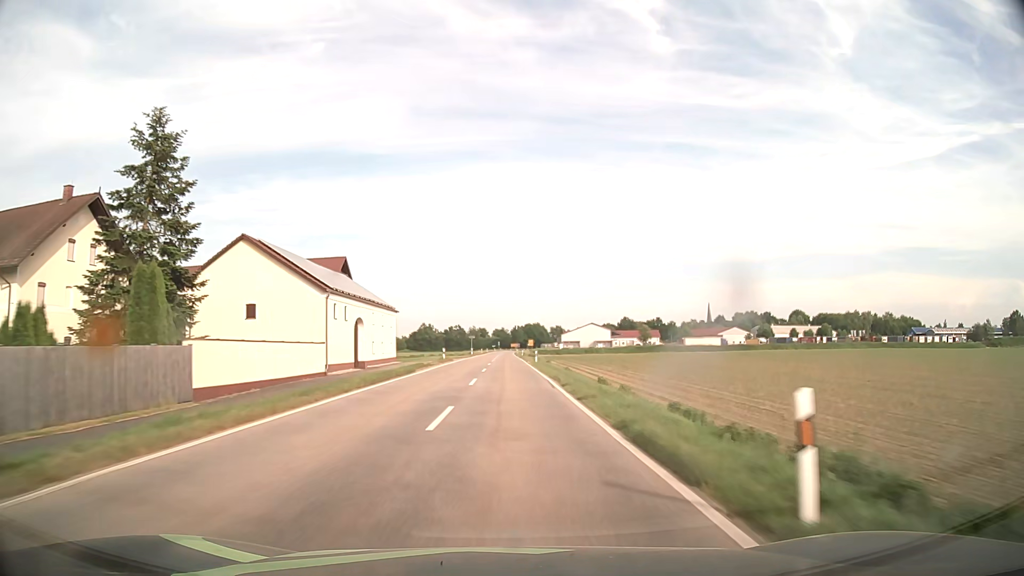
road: tertiary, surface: asphalt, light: Day
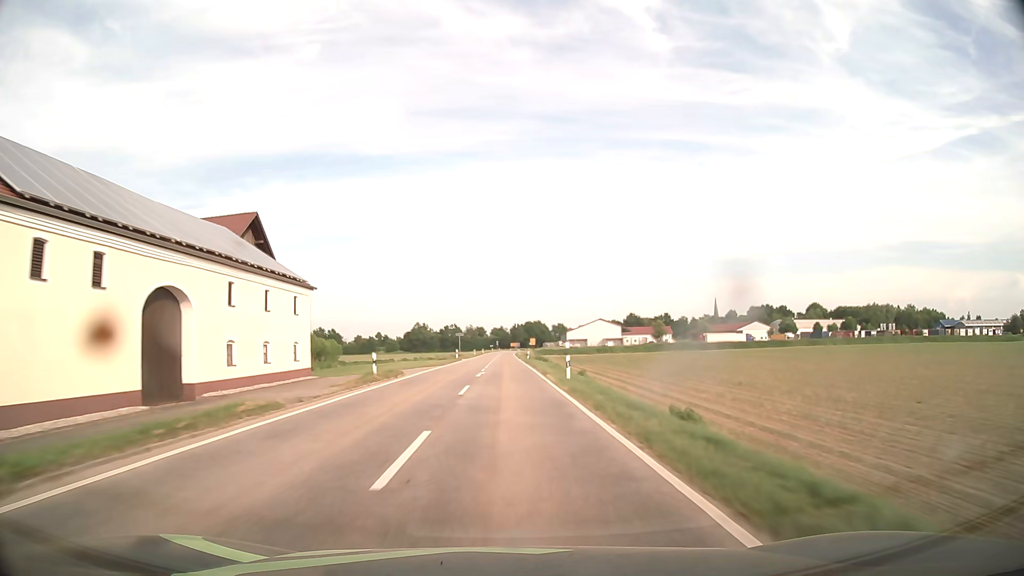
(+0.1, +28.3) m; 0°
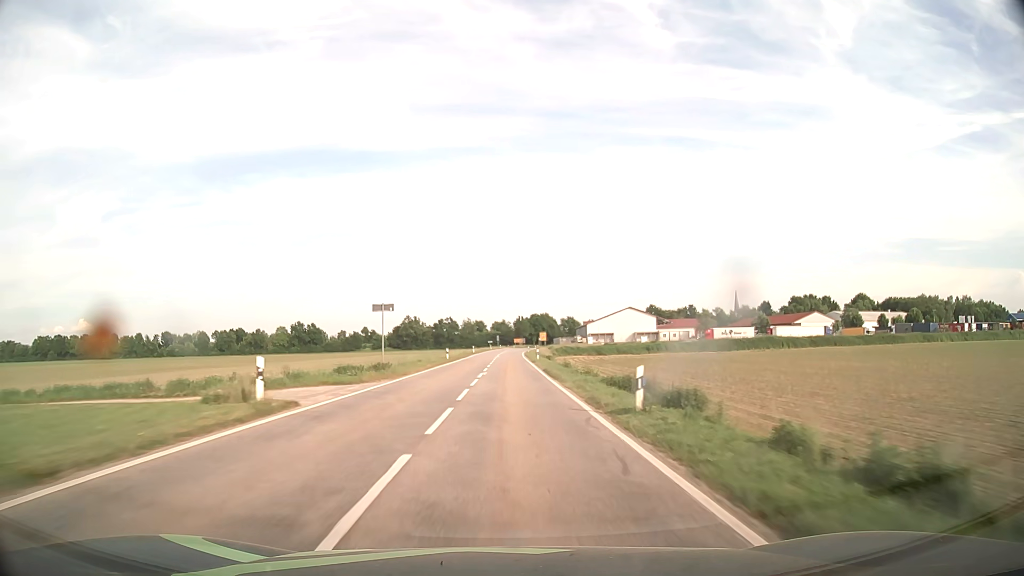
(-0.1, +56.8) m; 0°
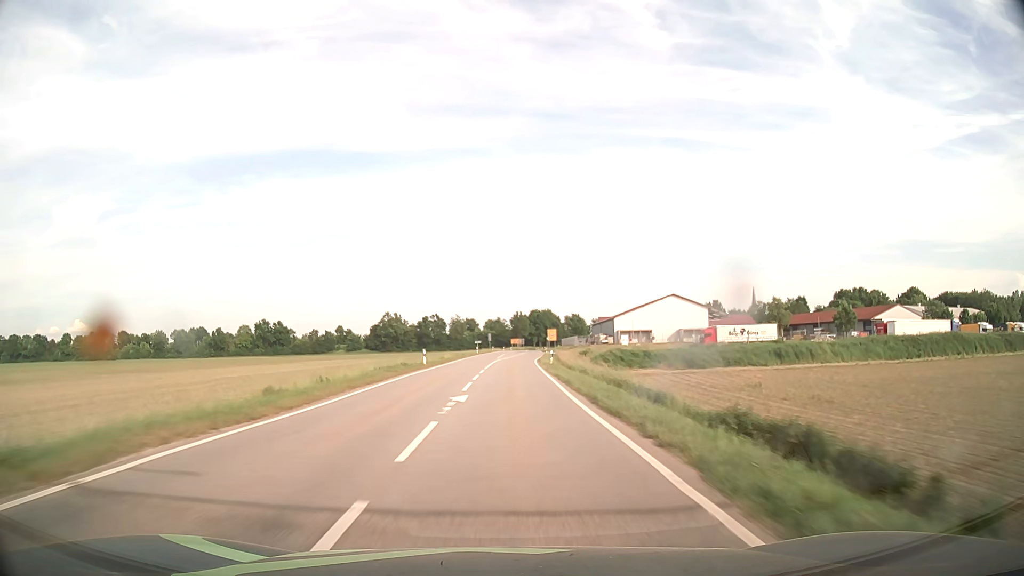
(-0.1, +56.9) m; 0°
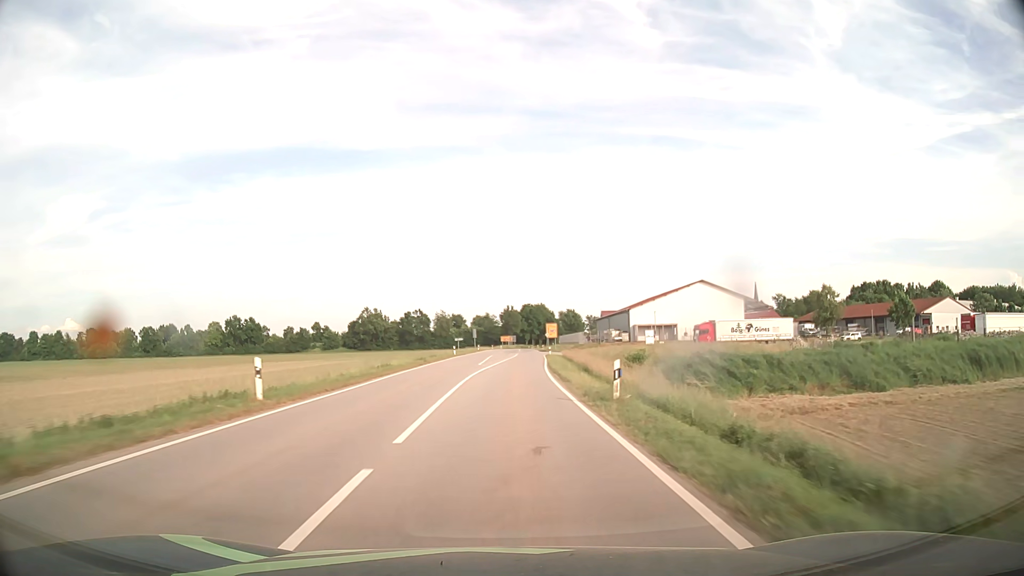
(+0.2, +28.4) m; +1°
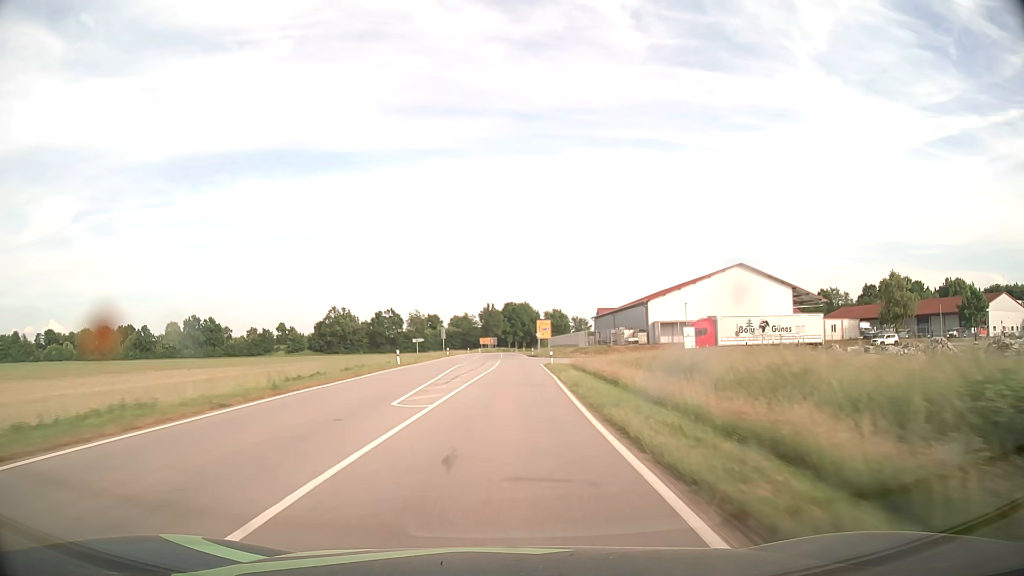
(+0.4, +28.4) m; +2°
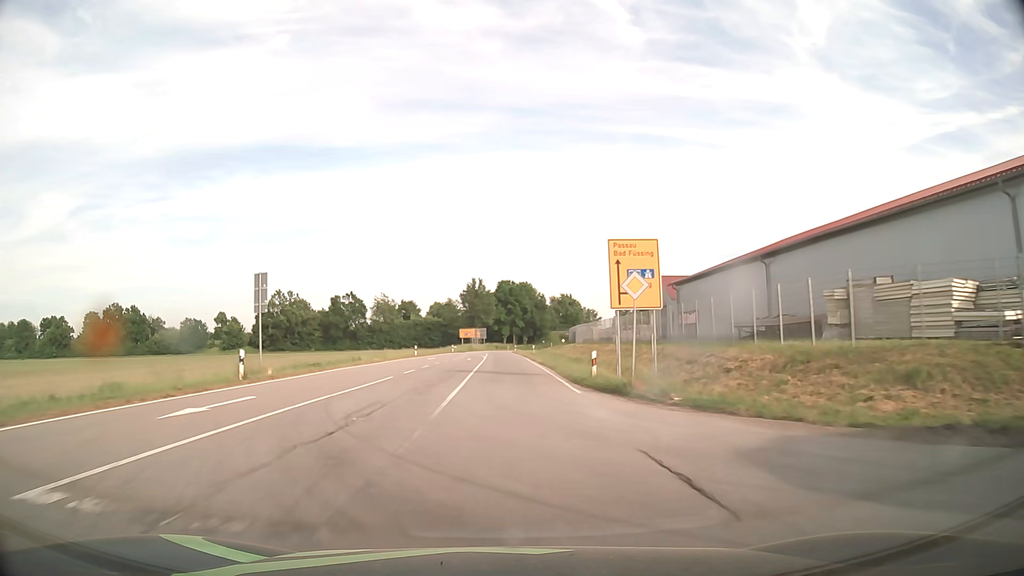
(+0.6, +68.4) m; 0°
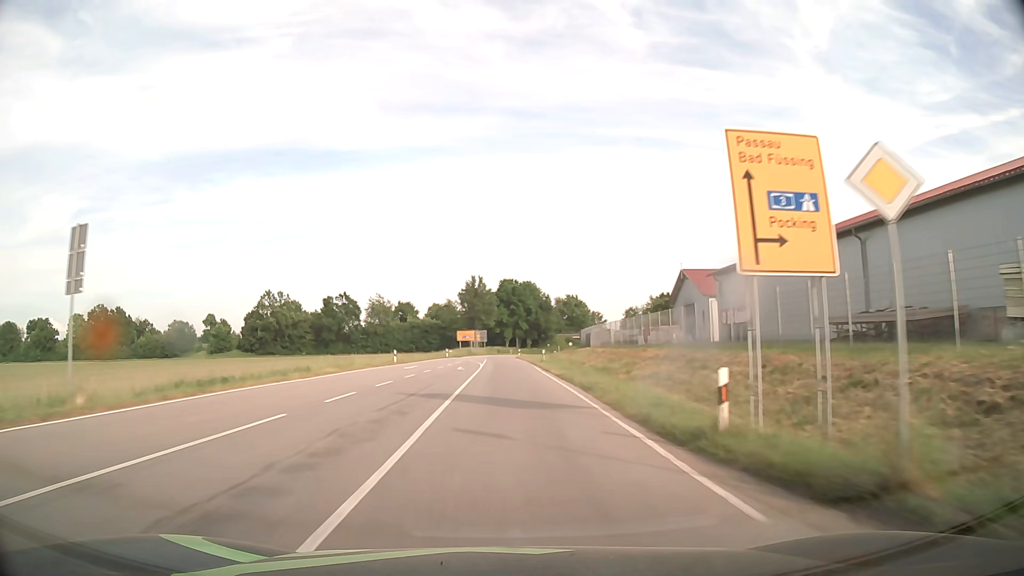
(0.0, +12.6) m; 0°
(0, +10) (0, +20) (0, +30) (0, +40) (0, +50) (0, +60) (-1, +70) (-1, +80) (-1, +90) (0, +100) m
